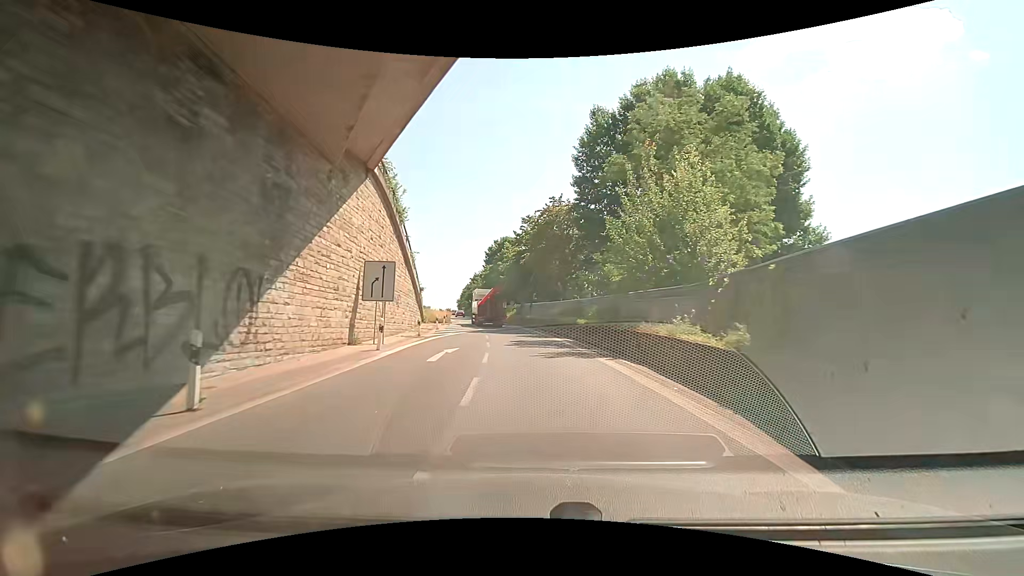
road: trunk_link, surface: asphalt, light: Day
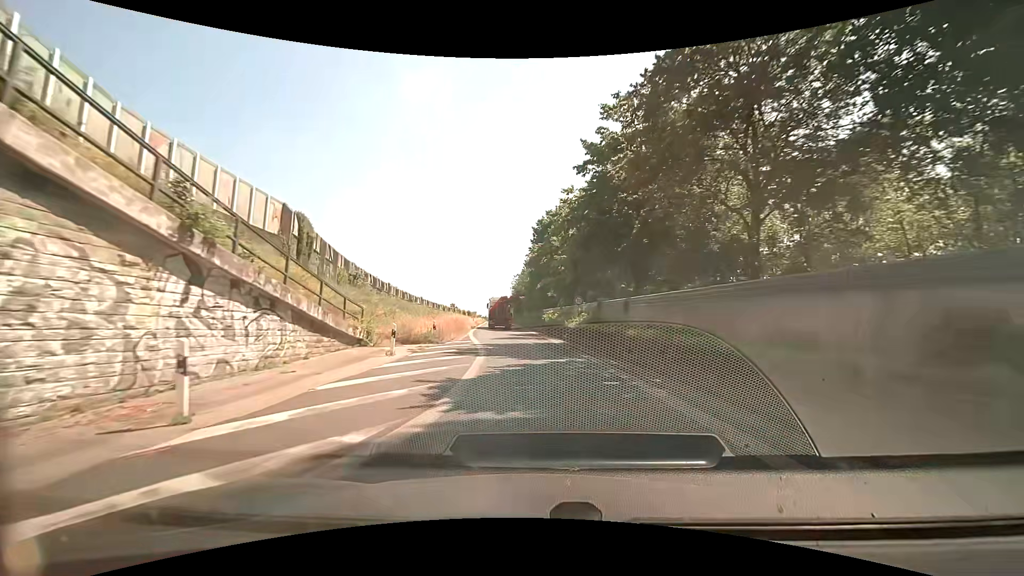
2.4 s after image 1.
(-2.0, +31.0) m; -6°
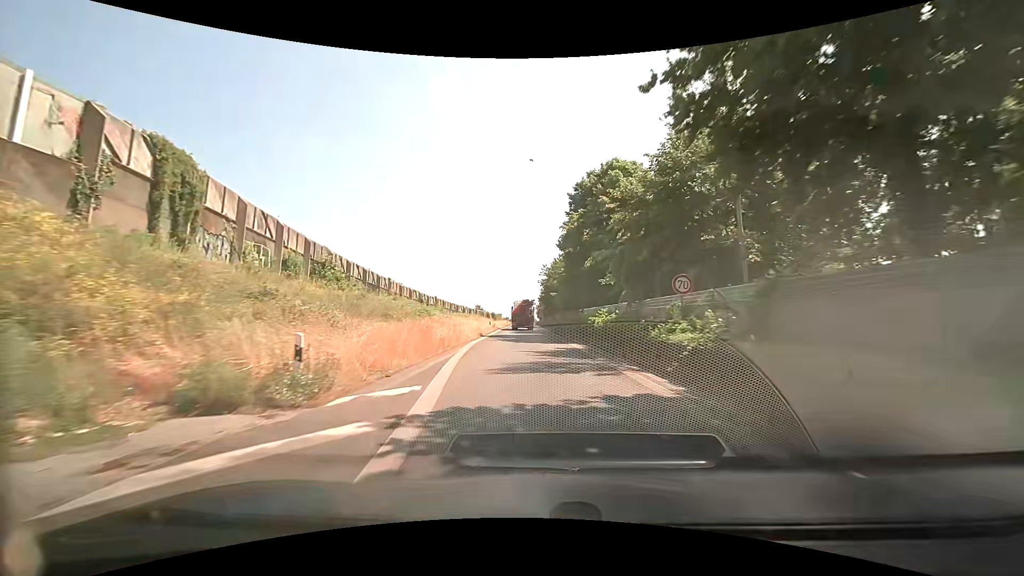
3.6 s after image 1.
(-0.7, +17.4) m; -4°
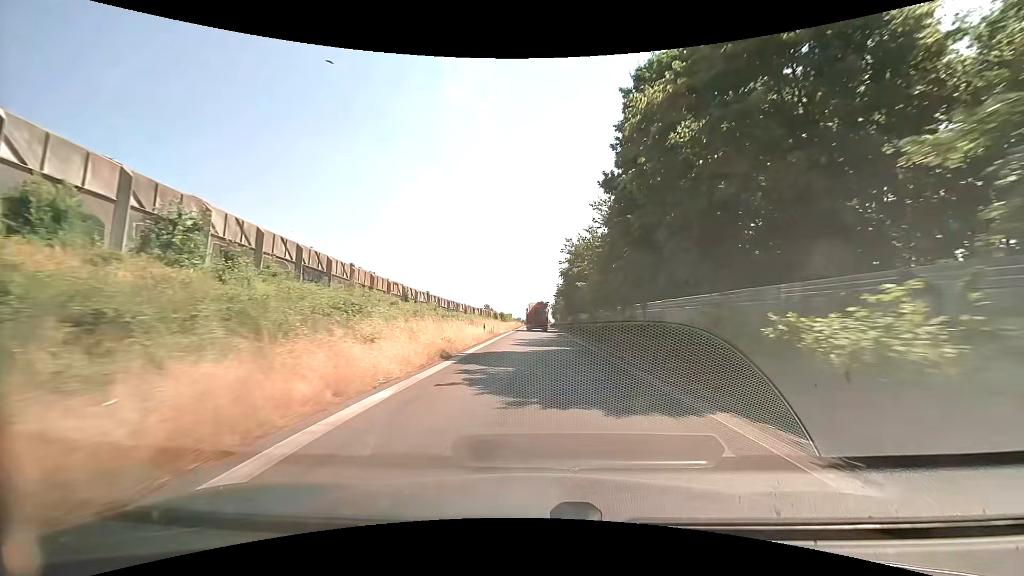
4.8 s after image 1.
(-0.5, +20.2) m; -2°
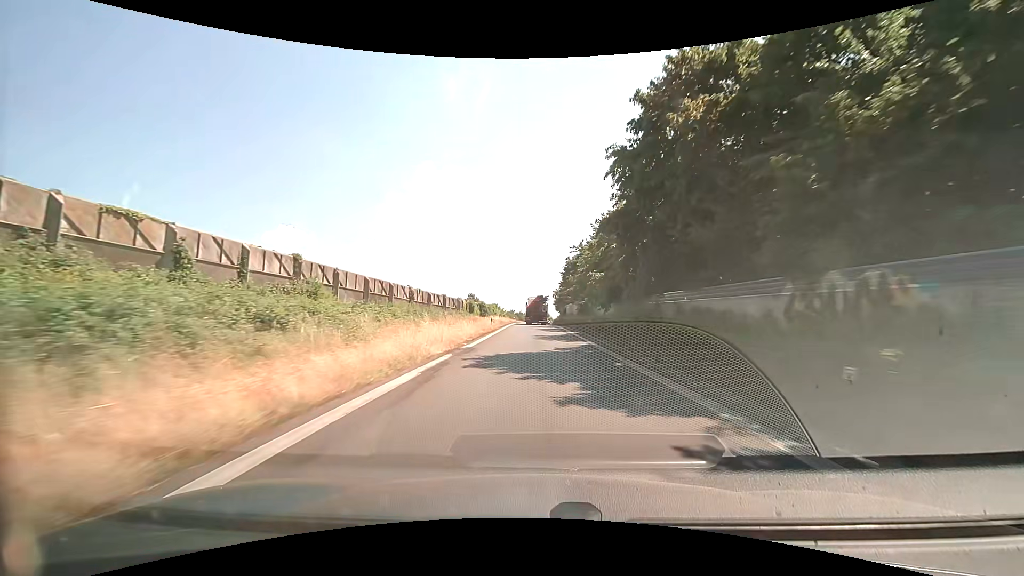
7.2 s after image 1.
(-0.1, +43.7) m; 0°
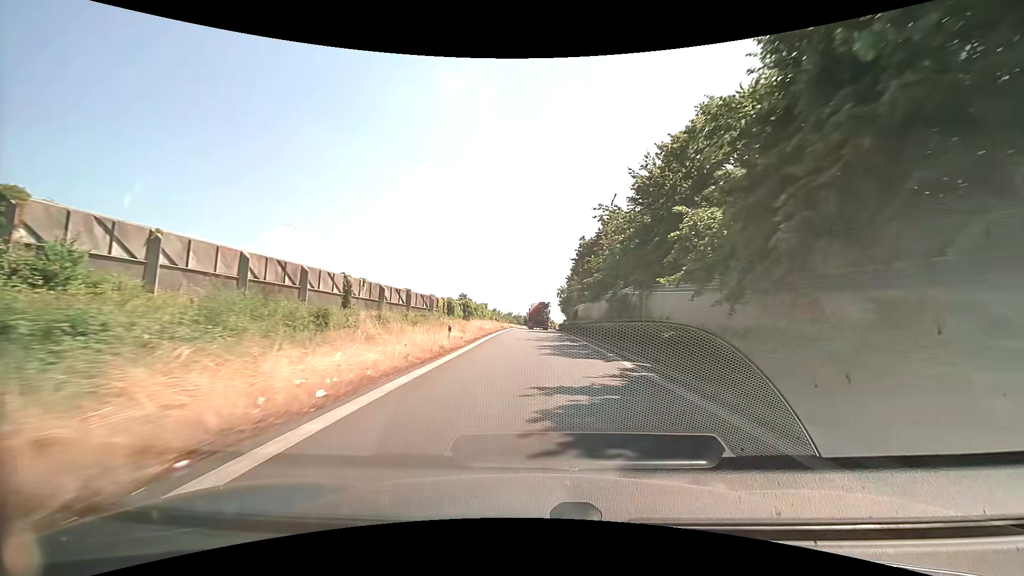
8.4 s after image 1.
(0.0, +20.8) m; 0°
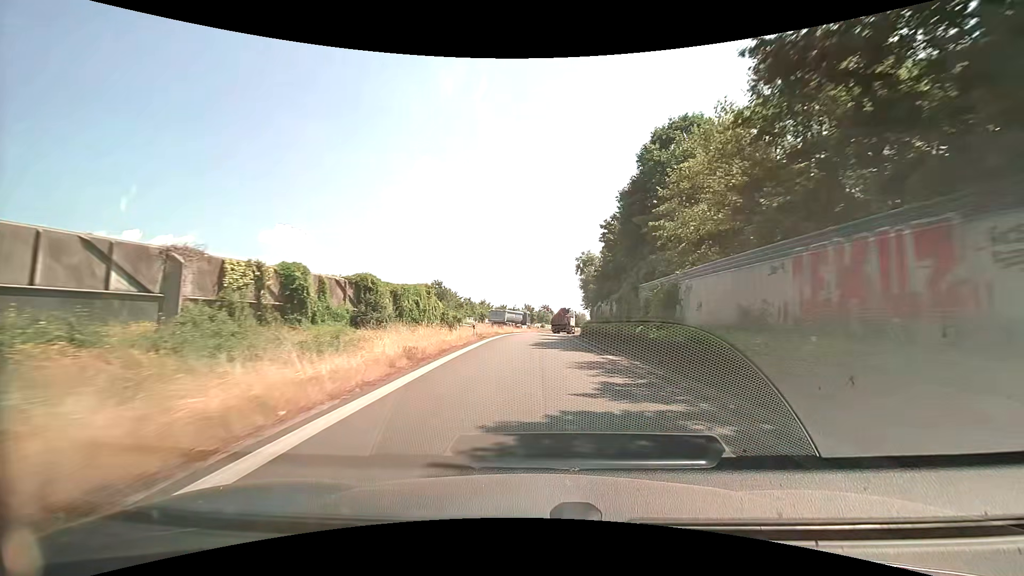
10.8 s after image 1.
(0.0, +41.3) m; 0°
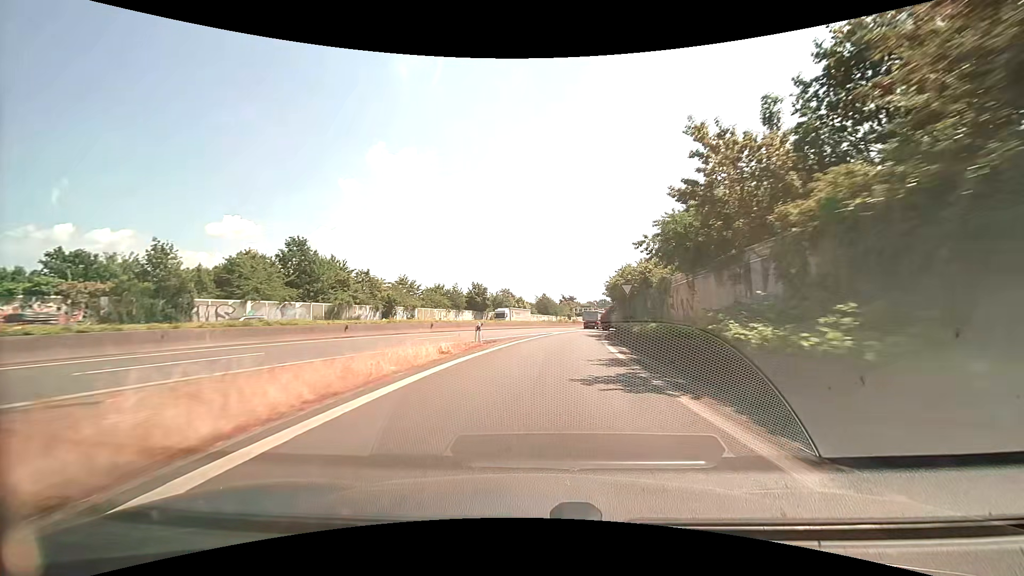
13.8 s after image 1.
(+1.1, +53.0) m; +4°
(0, +10) (+1, +20) (+2, +30) (+3, +40) (+5, +50) (+7, +59) (+9, +69) (+12, +79) (+14, +89) (+17, +98) m
